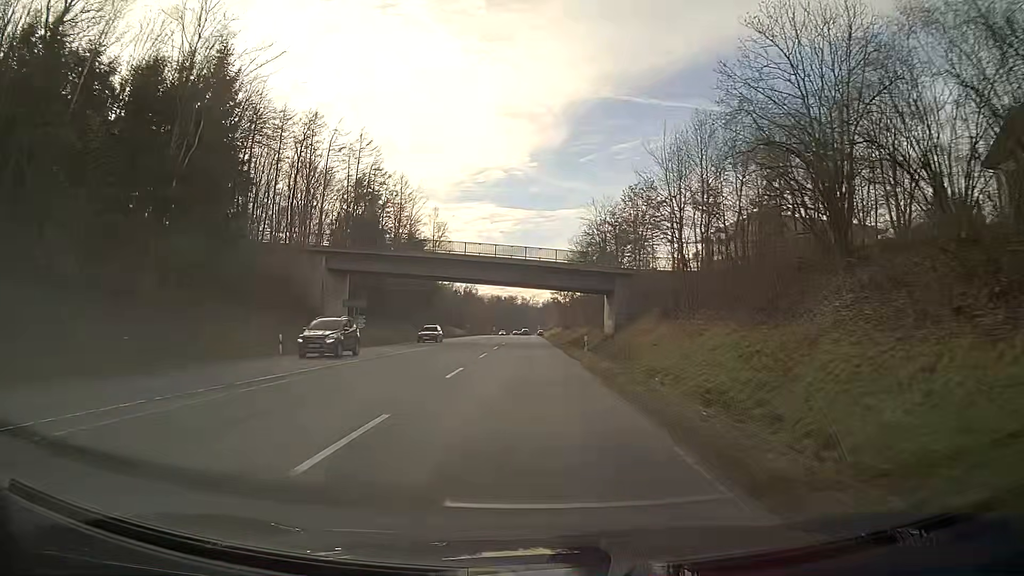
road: secondary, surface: asphalt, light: Day
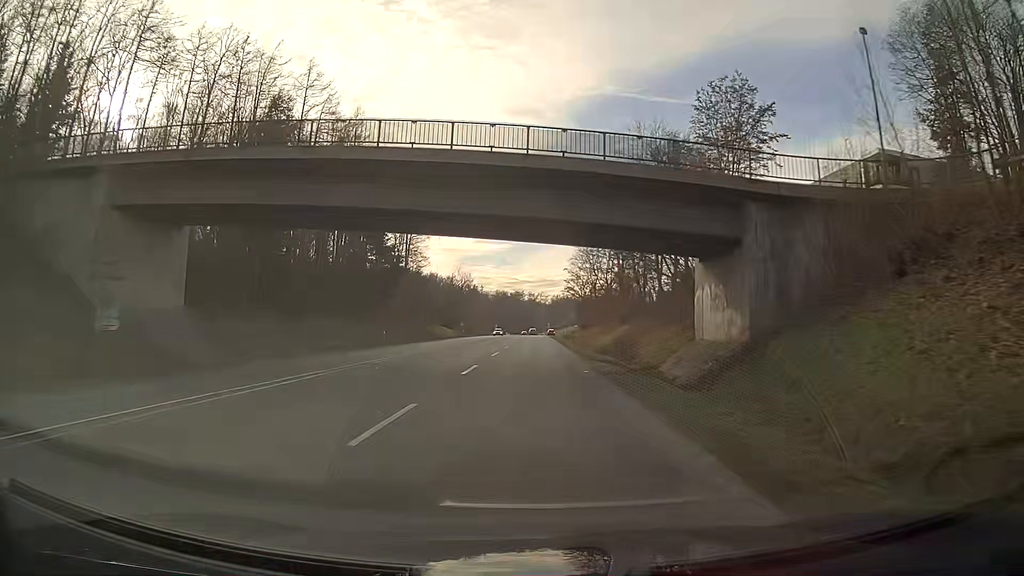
(-0.2, +33.5) m; -1°
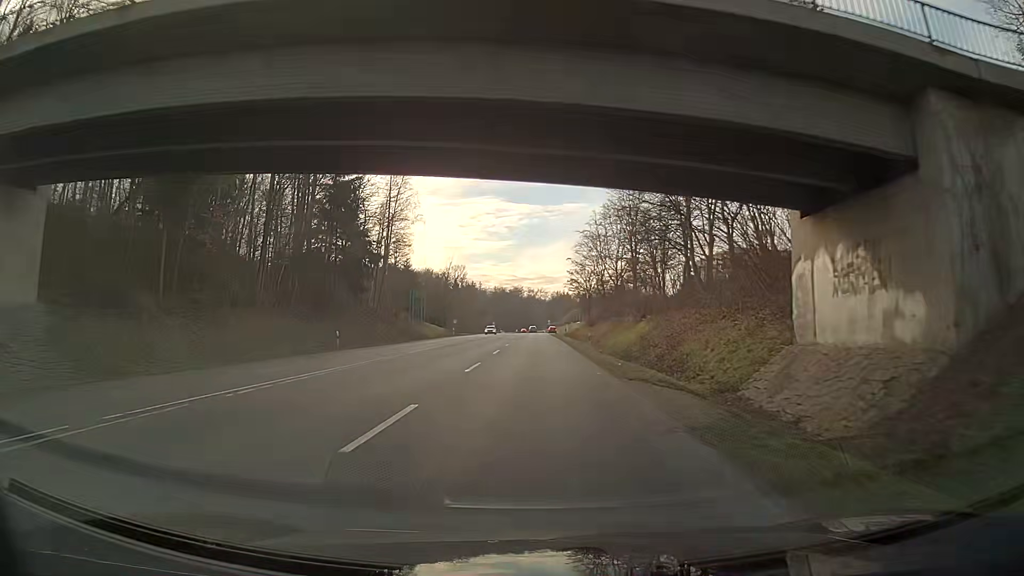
(0.0, +11.9) m; +1°
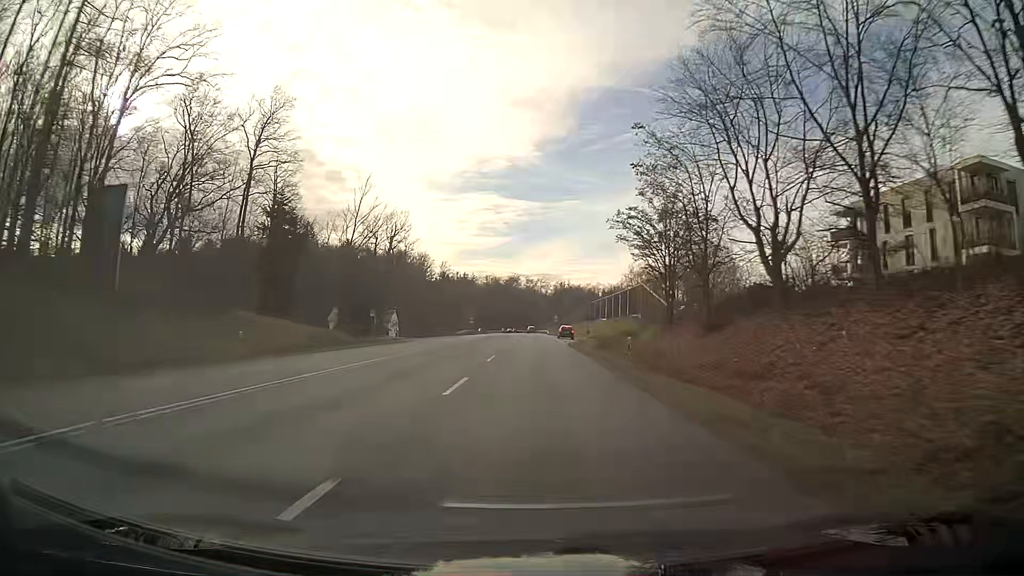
(0.0, +63.8) m; 0°
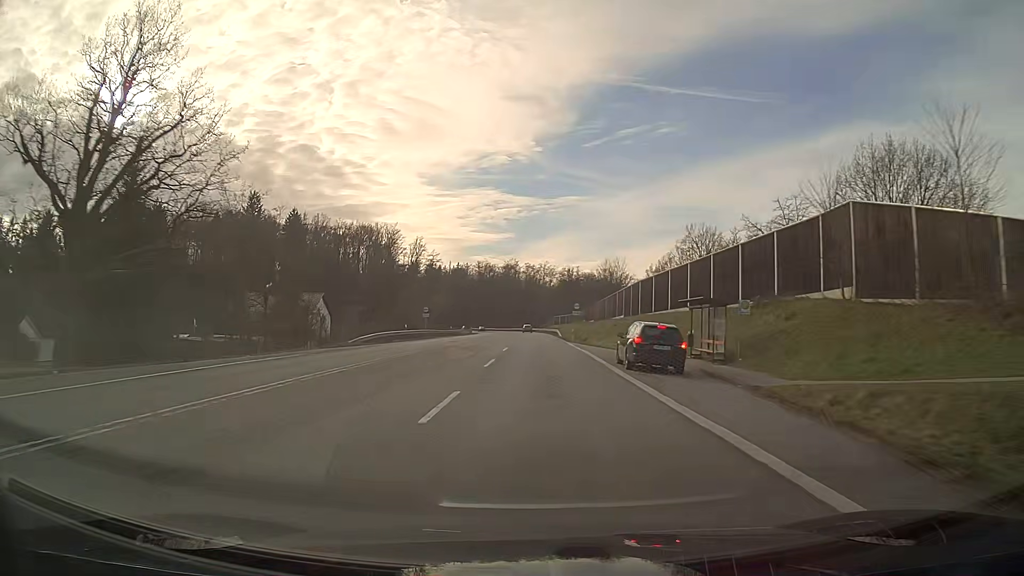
(-0.1, +55.1) m; 0°
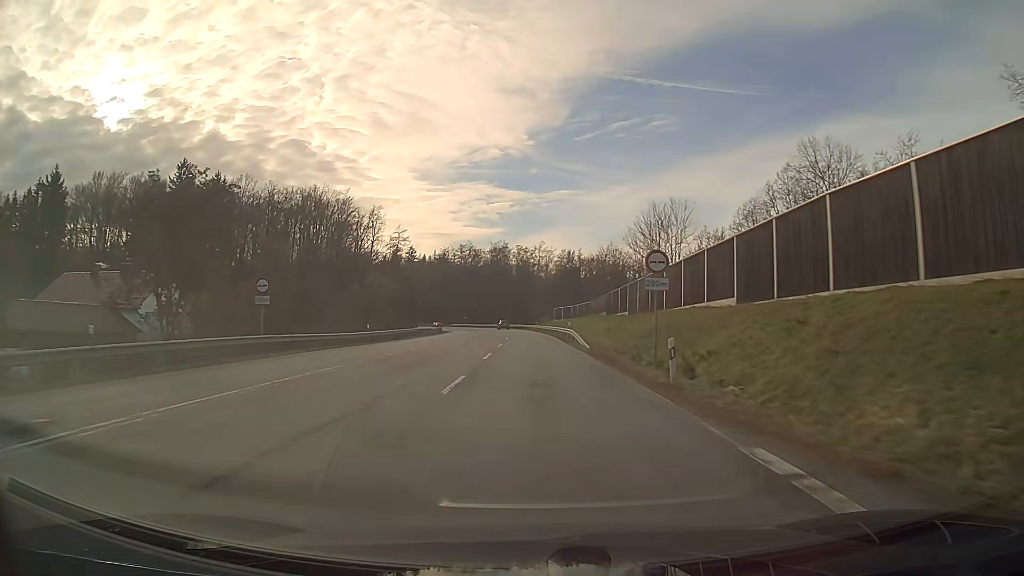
(+0.1, +43.0) m; 0°
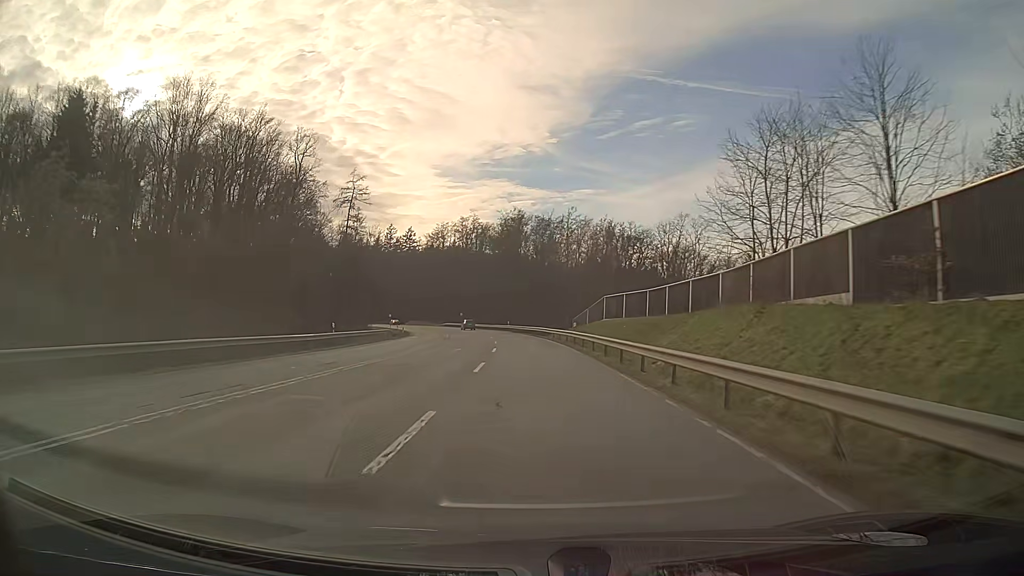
(-0.8, +56.7) m; -2°
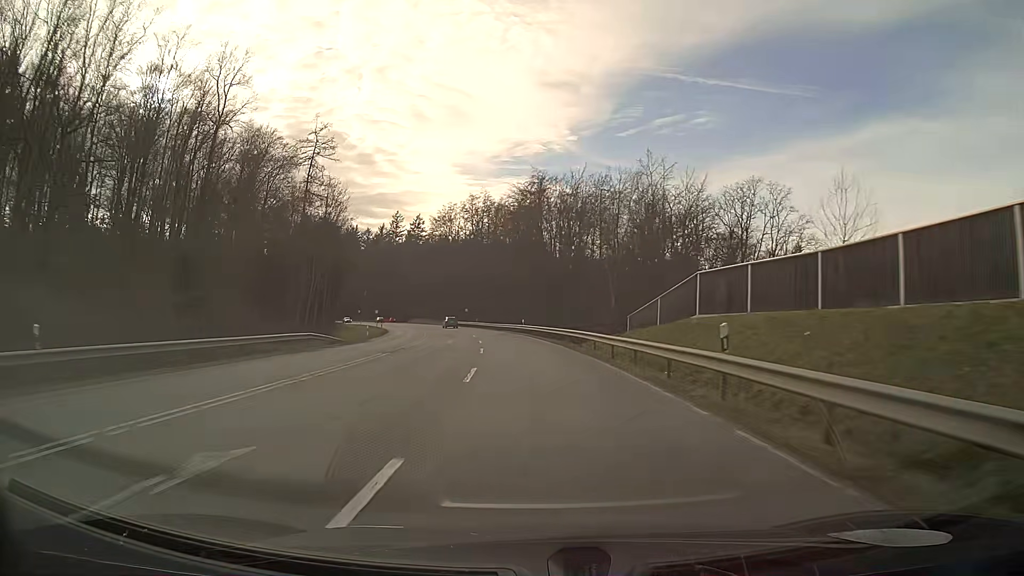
(-0.5, +27.6) m; -2°
